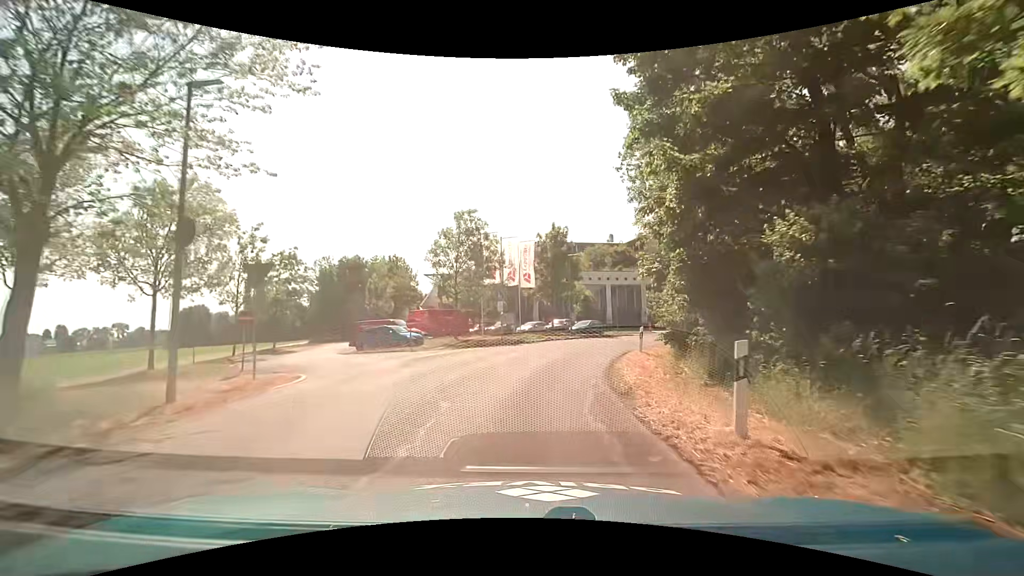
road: unclassified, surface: asphalt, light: Day
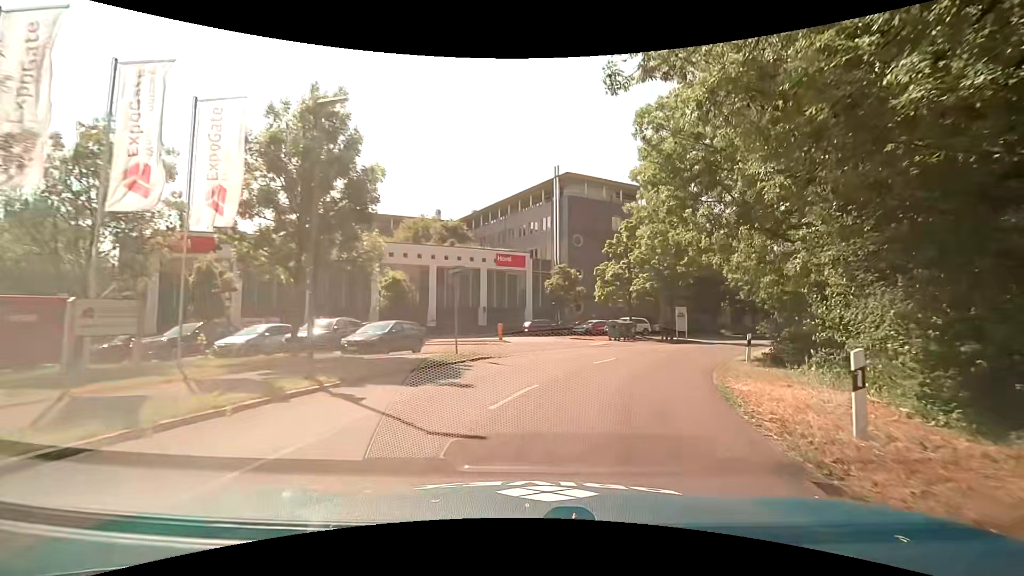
(+2.9, +26.0) m; +19°
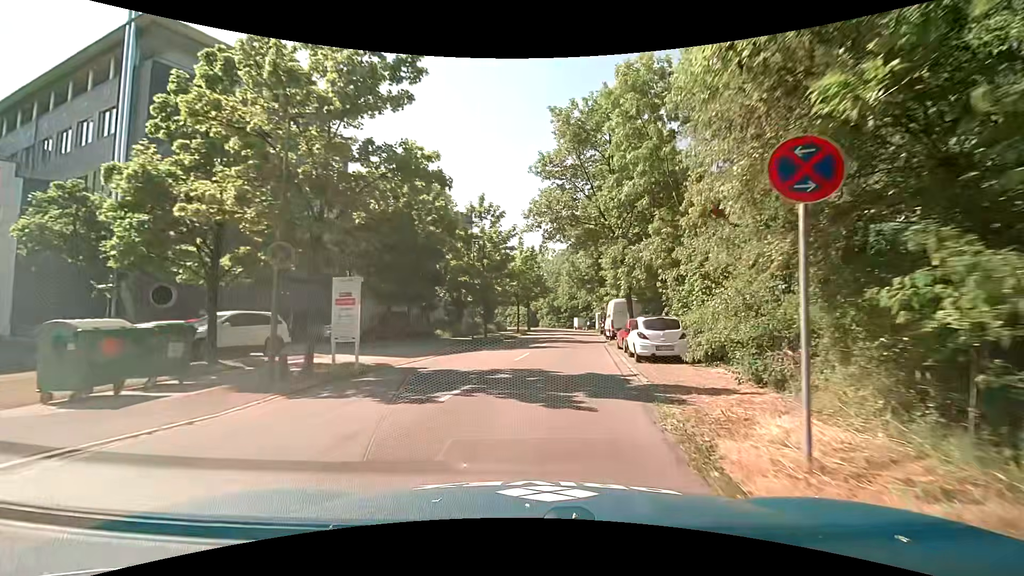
(+7.8, +24.1) m; +32°
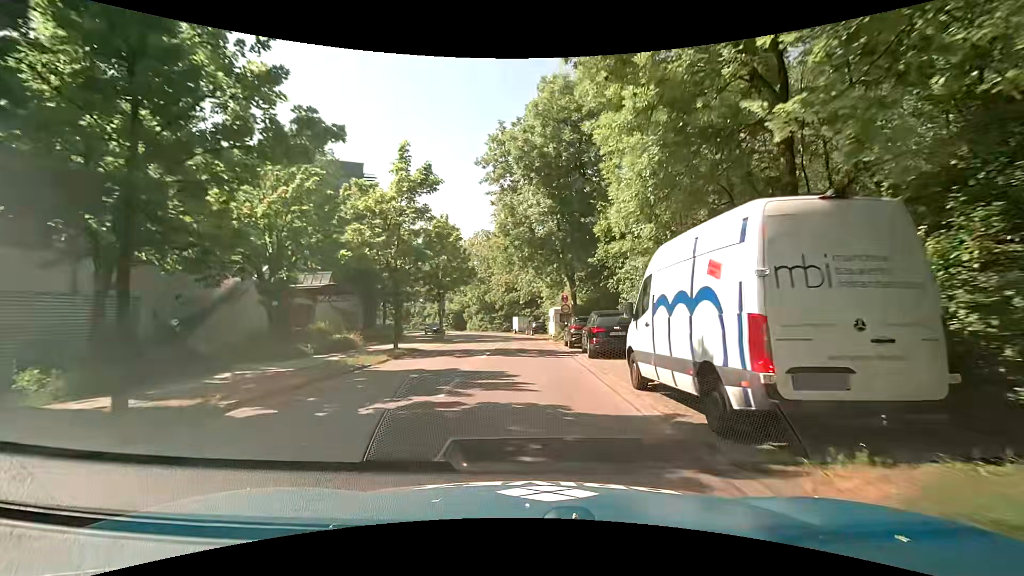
(+2.0, +25.9) m; +6°
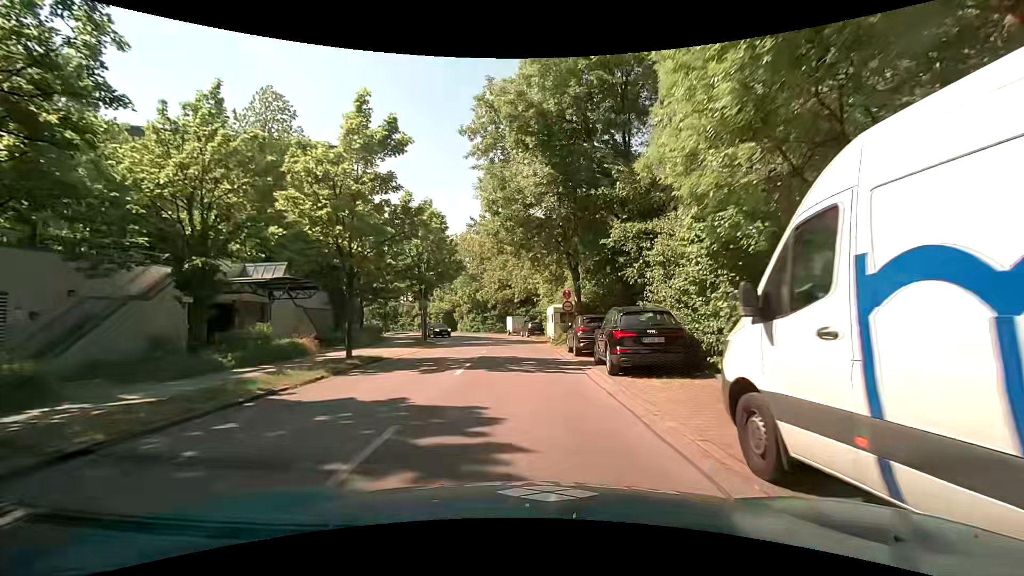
(+0.2, +5.3) m; +1°
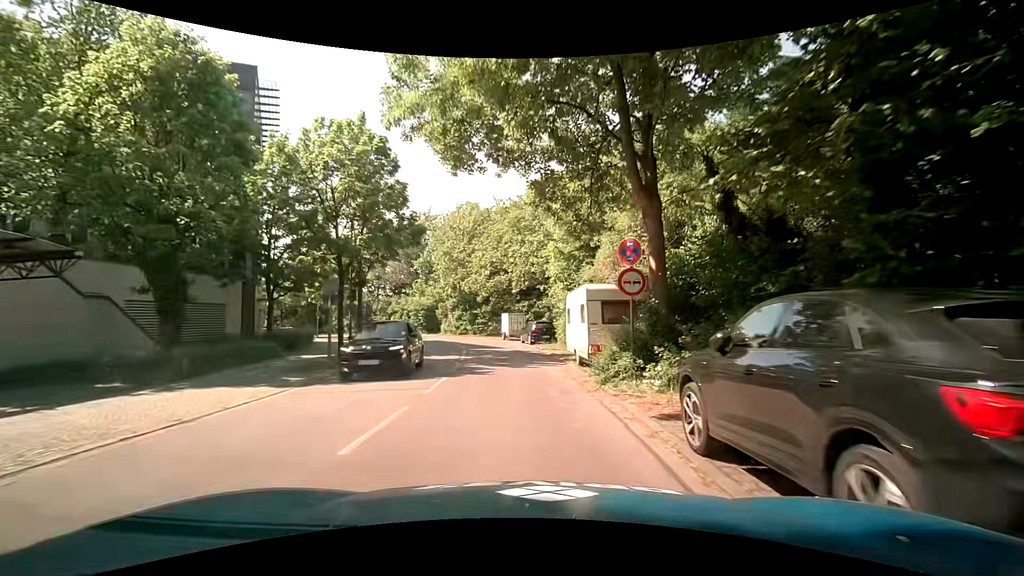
(+0.3, +16.3) m; 0°
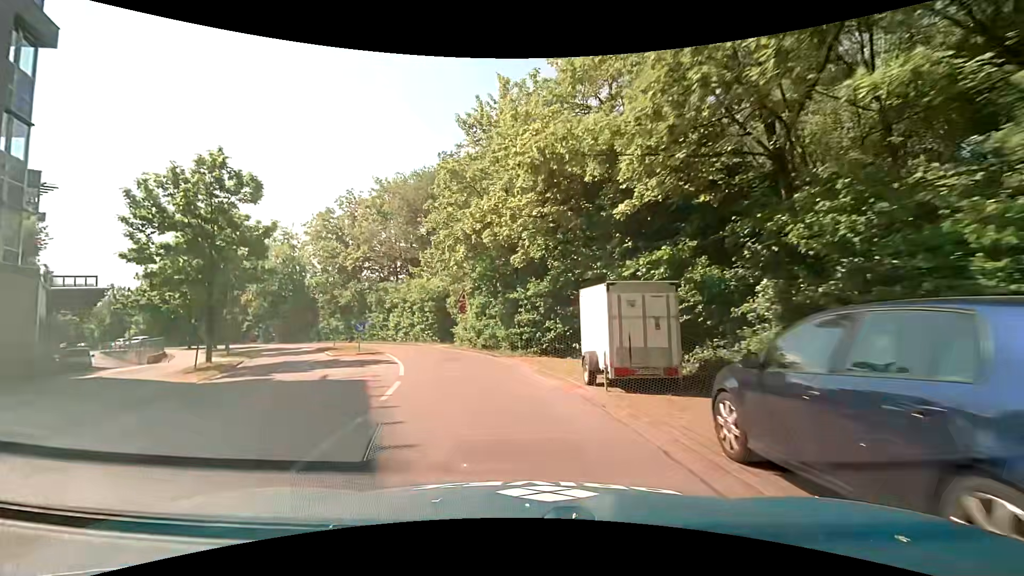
(-0.9, +28.3) m; -7°
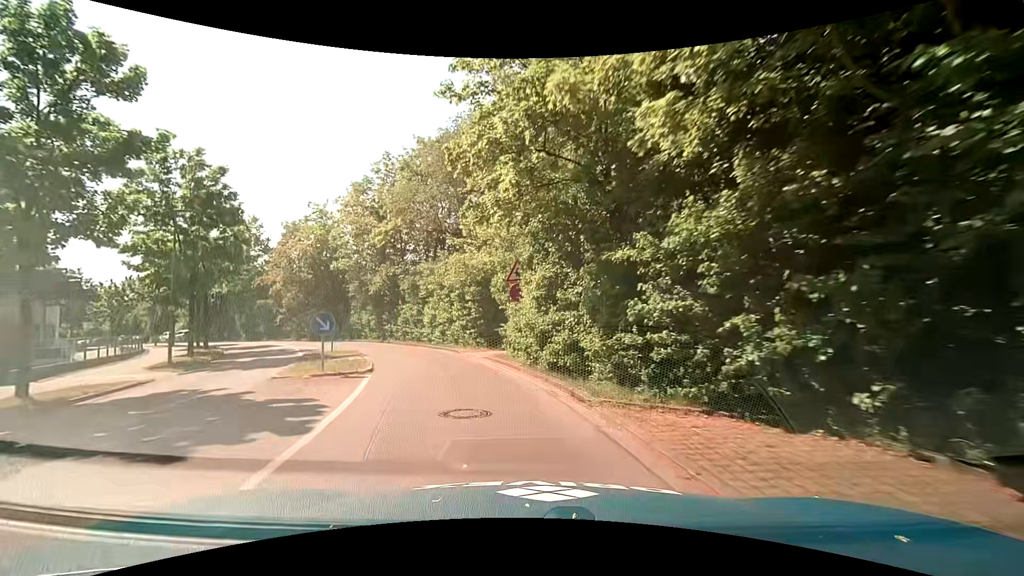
(-0.7, +11.6) m; -7°
